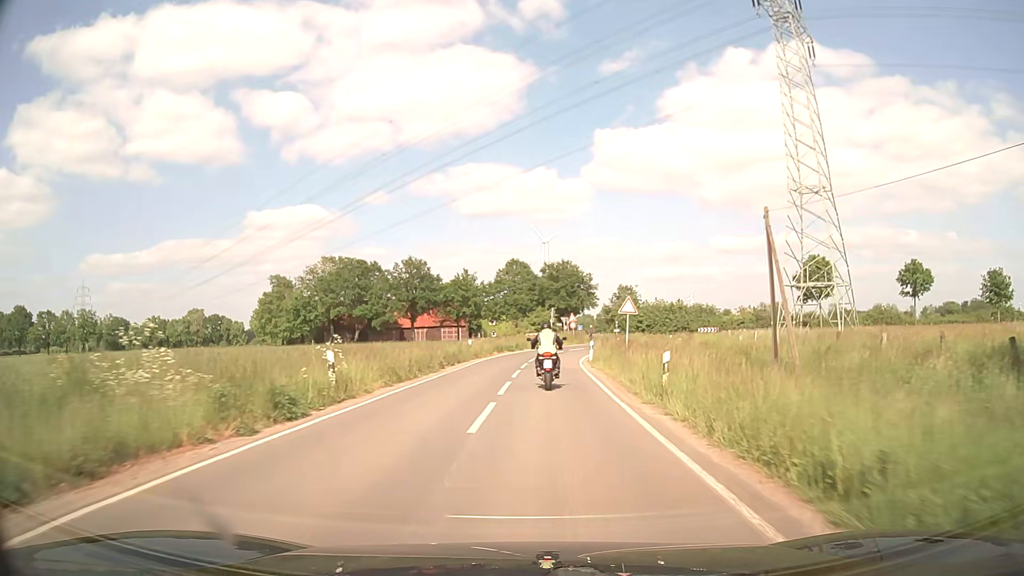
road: secondary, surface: asphalt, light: Day
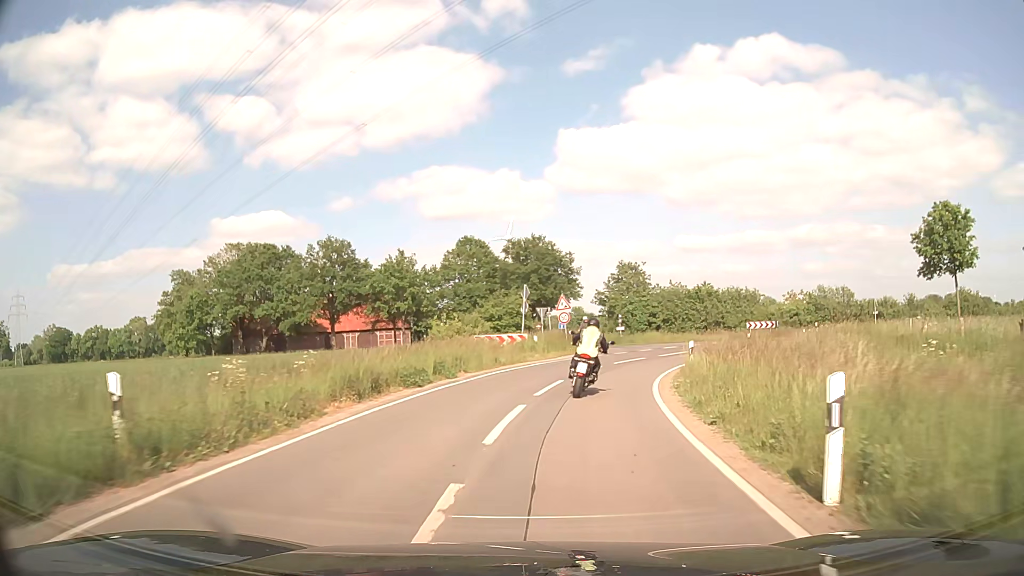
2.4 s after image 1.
(+0.6, +31.2) m; +3°
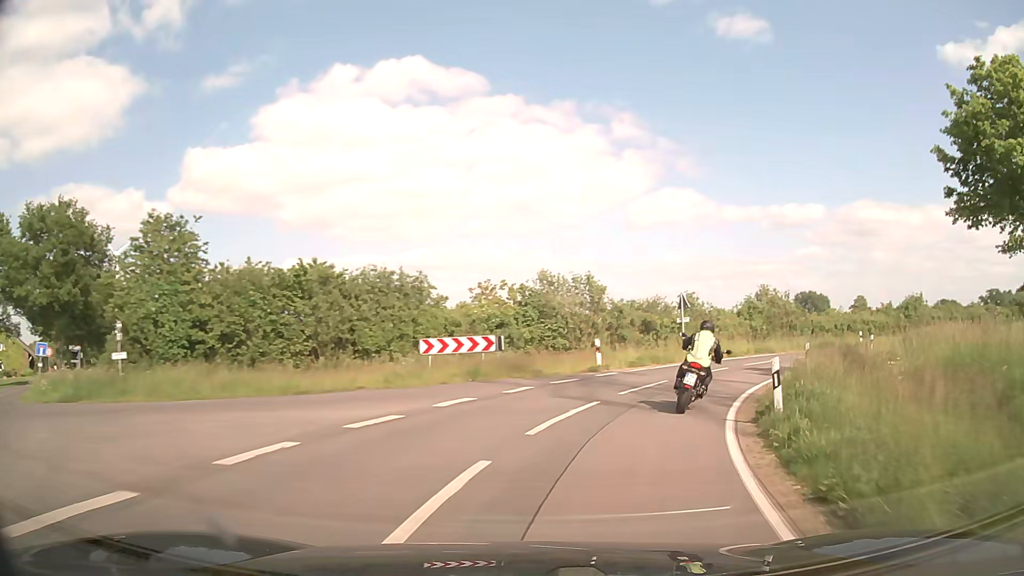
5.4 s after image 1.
(+7.7, +34.3) m; +32°
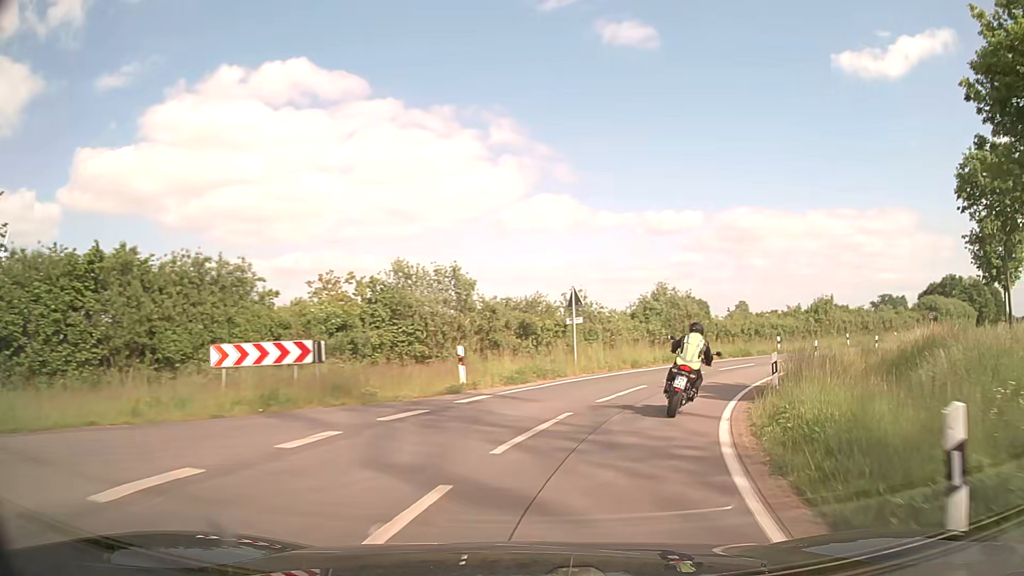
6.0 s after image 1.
(+0.6, +7.2) m; +10°
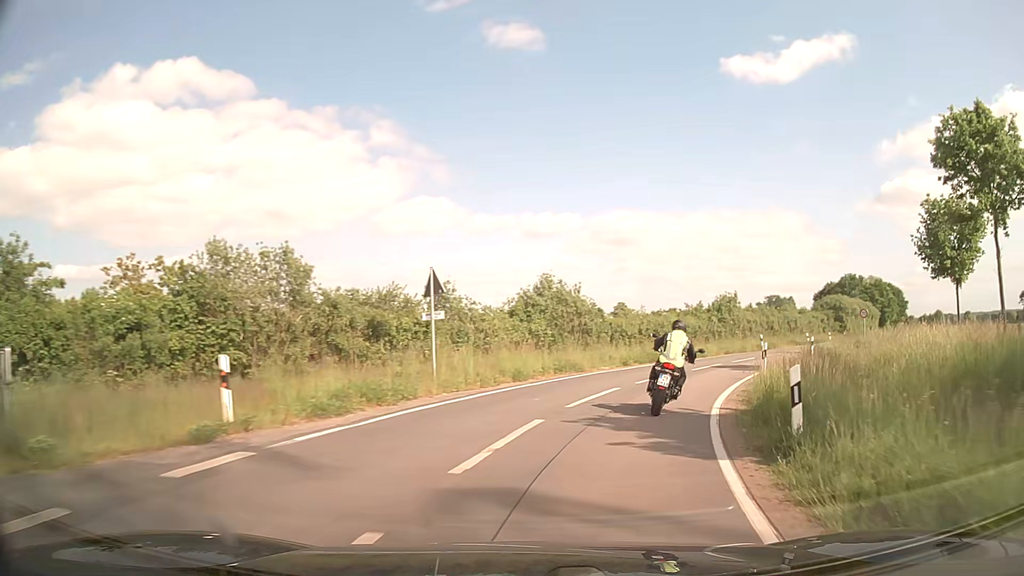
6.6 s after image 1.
(+0.7, +7.2) m; +11°
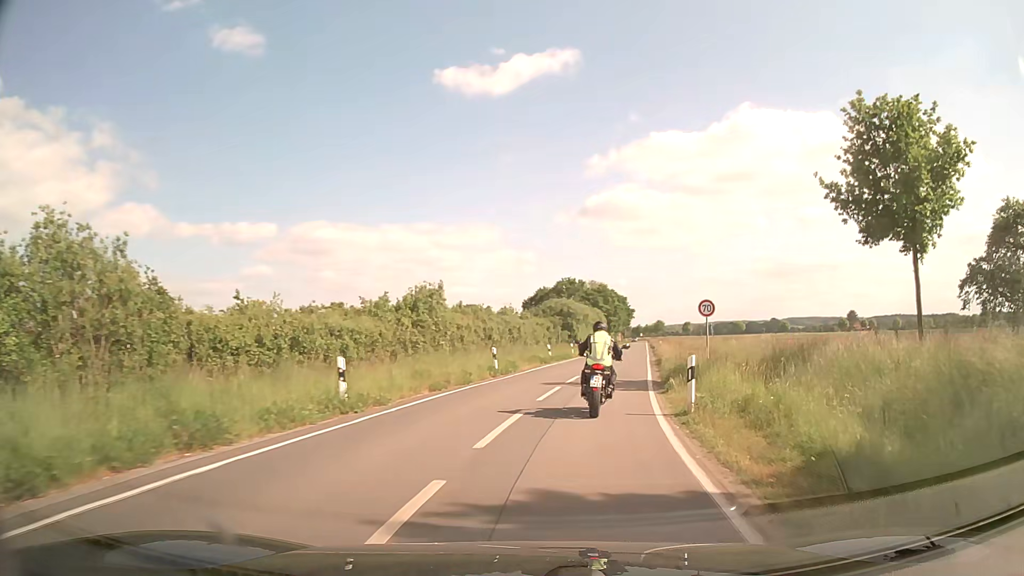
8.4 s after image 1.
(+5.3, +21.4) m; +26°
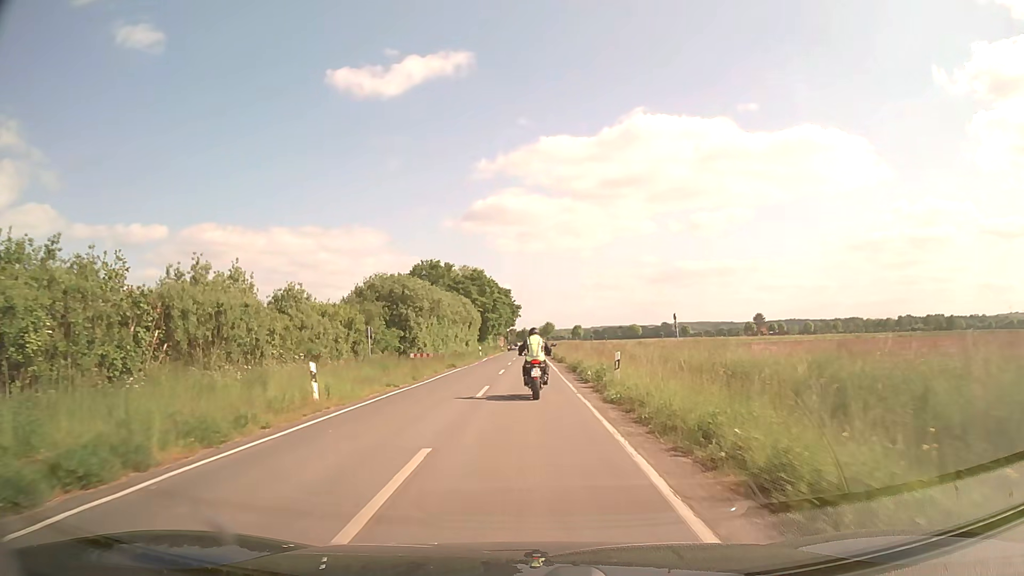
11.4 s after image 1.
(+6.1, +39.8) m; +11°
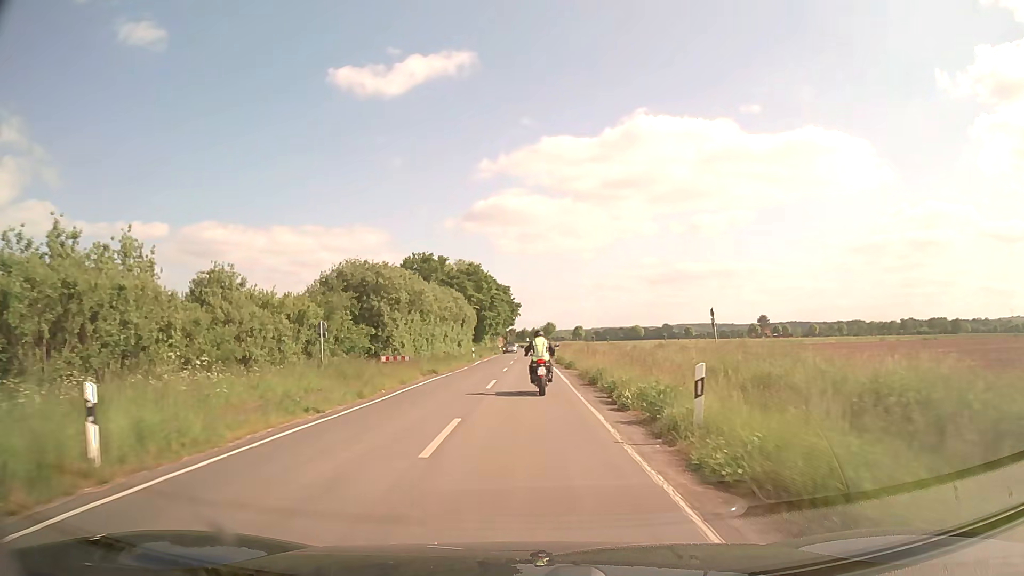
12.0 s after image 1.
(-0.1, +8.8) m; 0°
(0, +10) (0, +20) (0, +30) (0, +40) (0, +50) (0, +60) (0, +70) (0, +80) (0, +90) (0, +100) m
